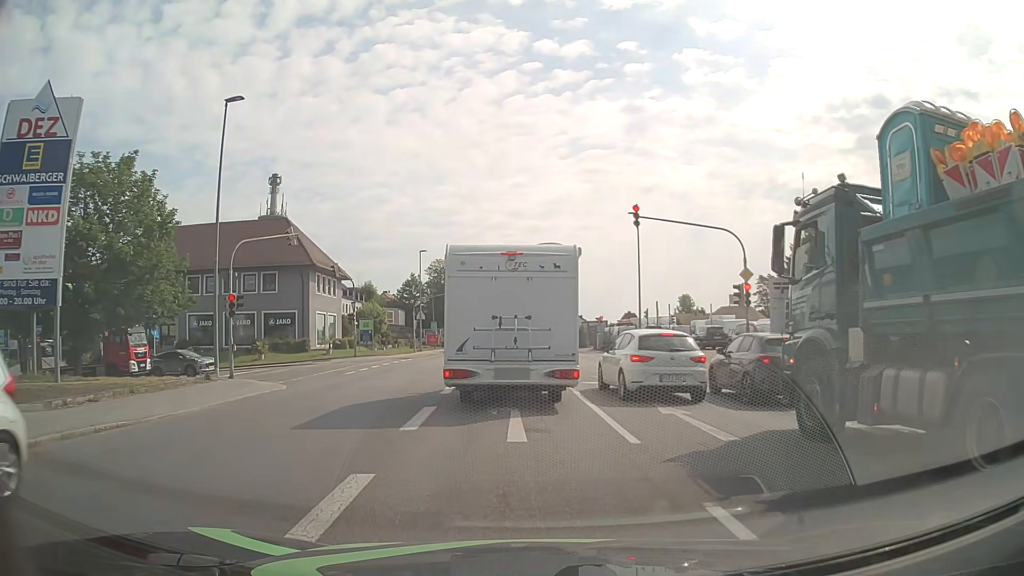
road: tertiary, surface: asphalt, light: Day
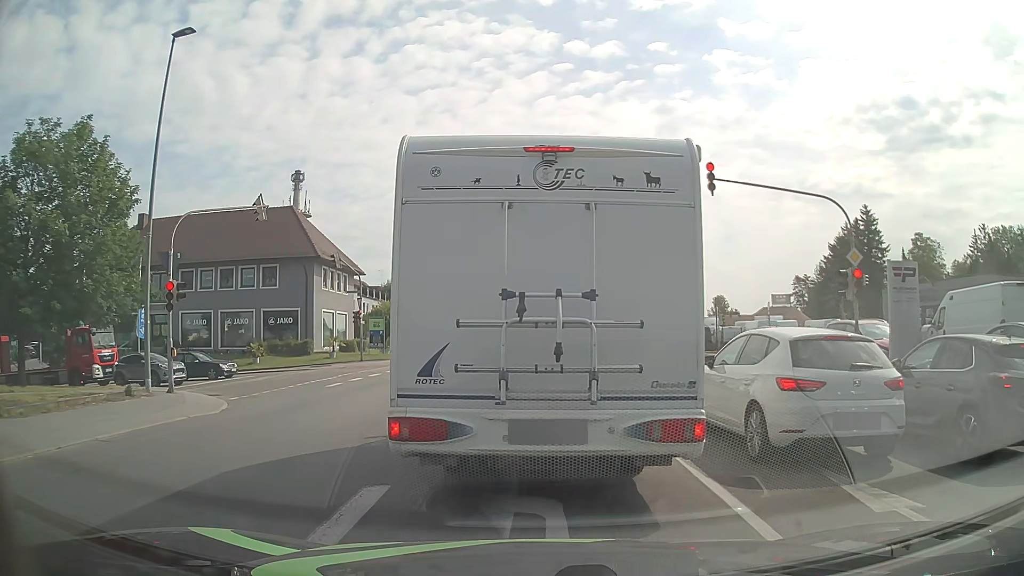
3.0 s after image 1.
(-0.2, +6.3) m; -3°
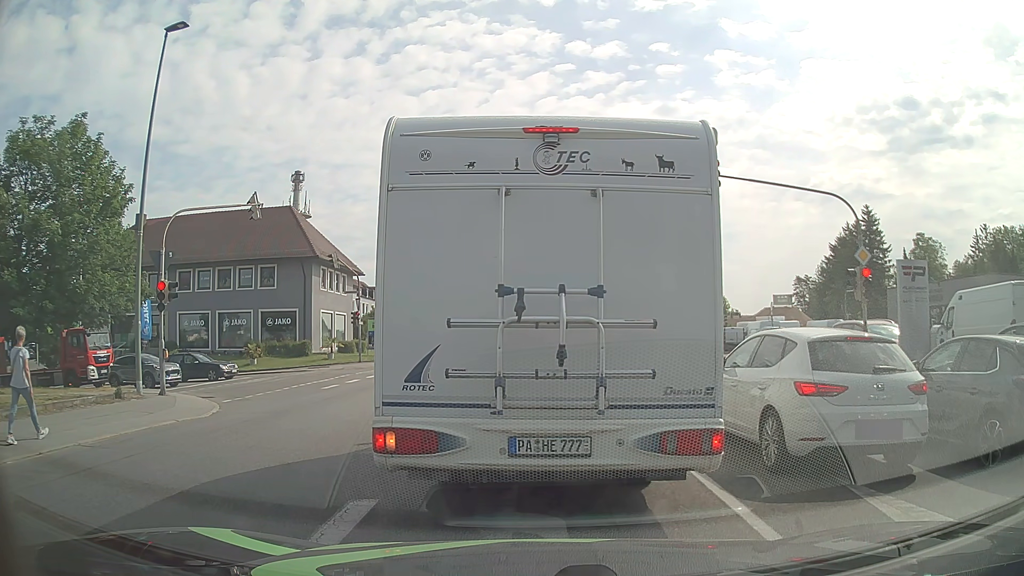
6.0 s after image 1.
(0.0, +0.5) m; 0°
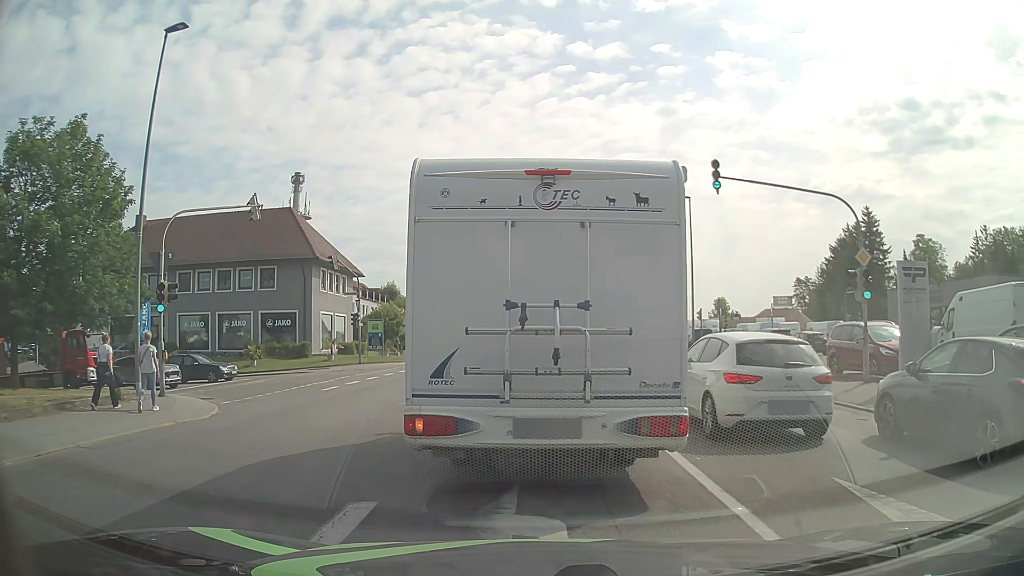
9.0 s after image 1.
(0.0, 0.0) m; 0°
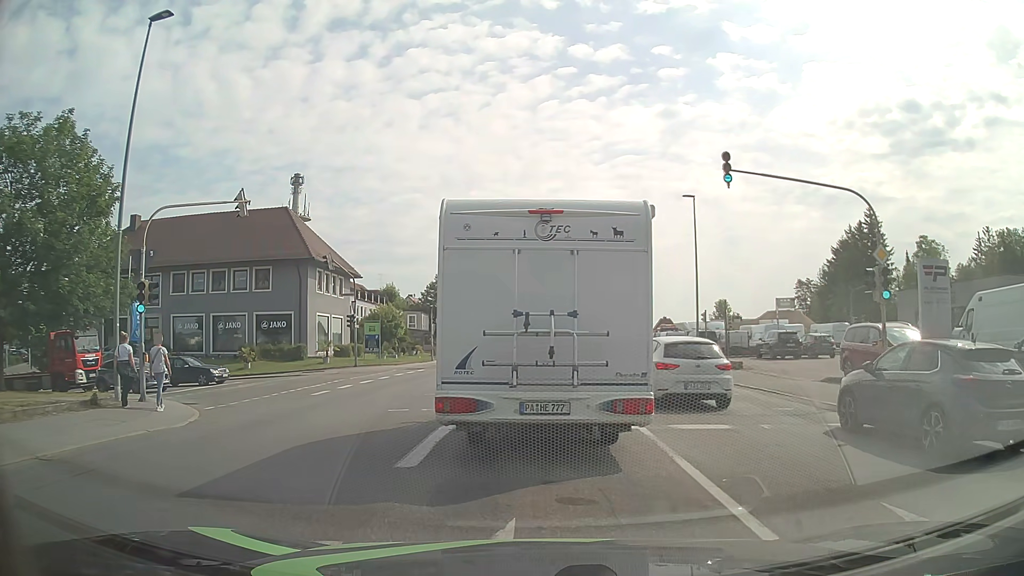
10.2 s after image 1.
(0.0, +1.2) m; 0°
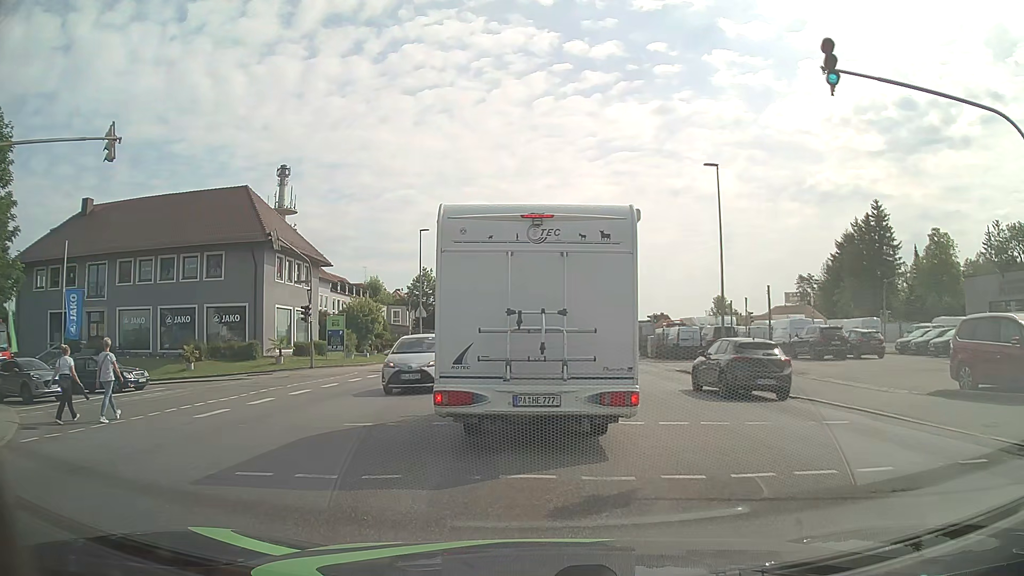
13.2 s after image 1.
(0.0, +7.1) m; +1°
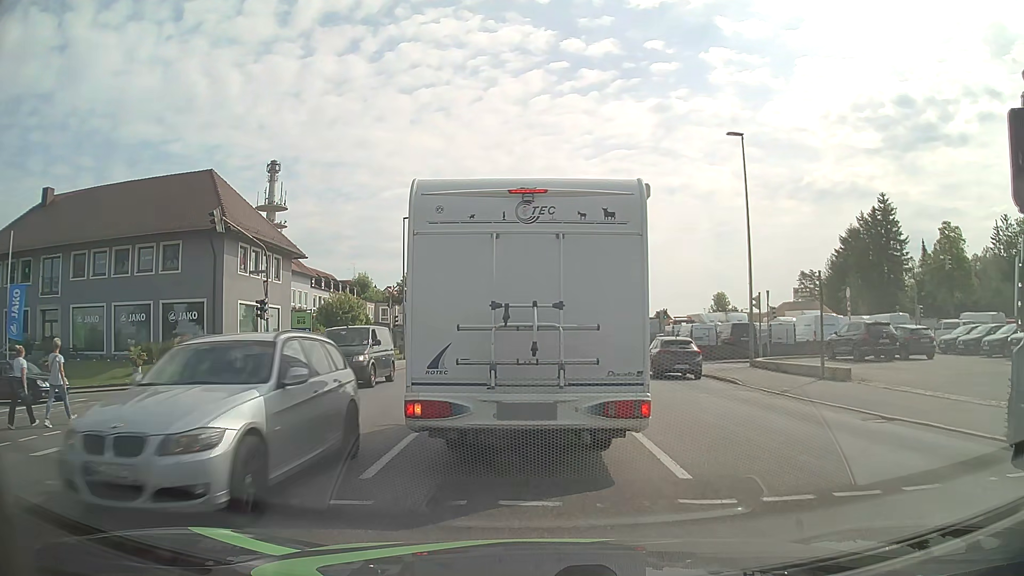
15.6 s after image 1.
(0.0, +5.2) m; +1°
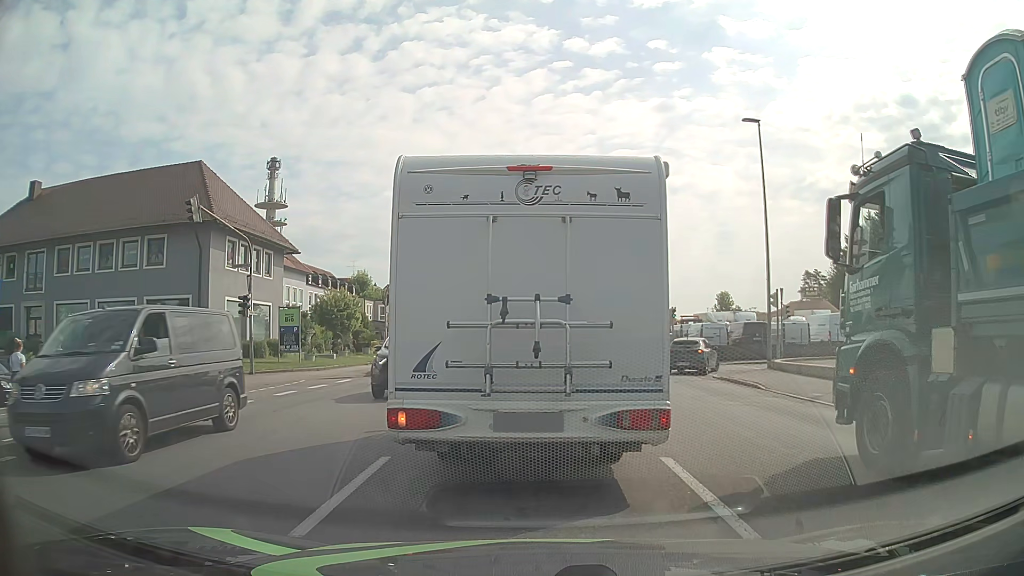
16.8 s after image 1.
(0.0, +1.9) m; -1°
